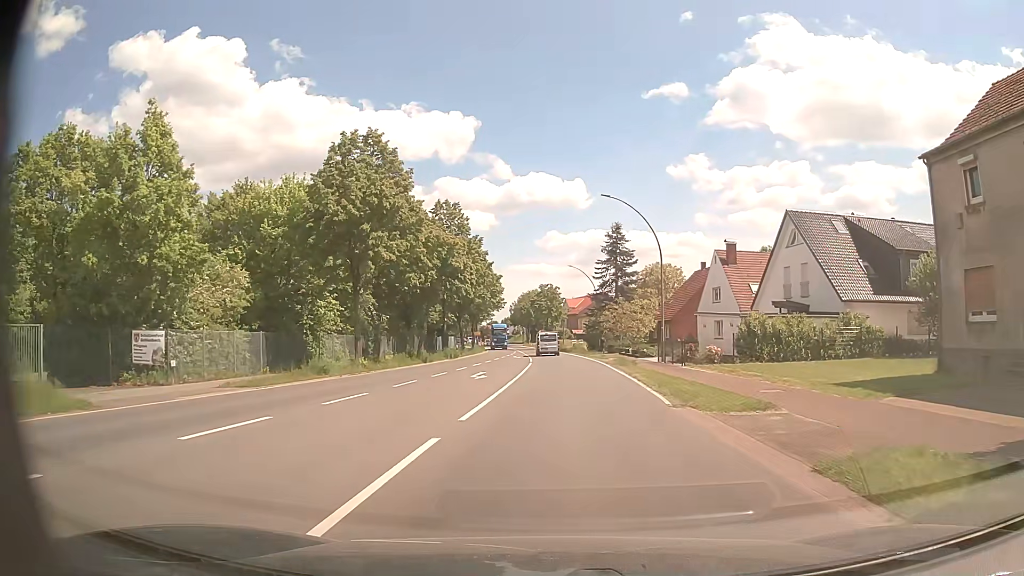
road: primary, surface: asphalt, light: Day
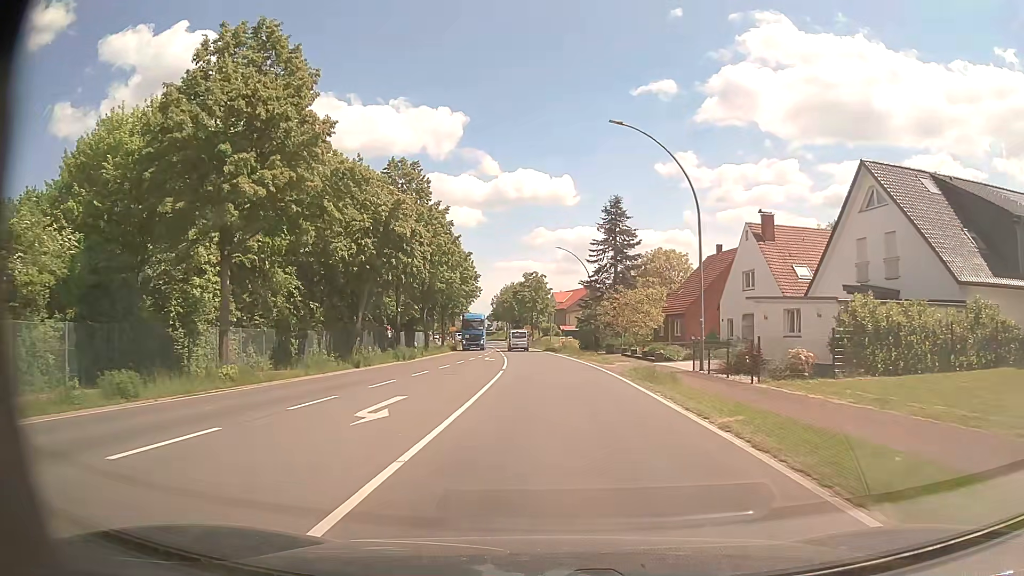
(+0.3, +13.9) m; +1°
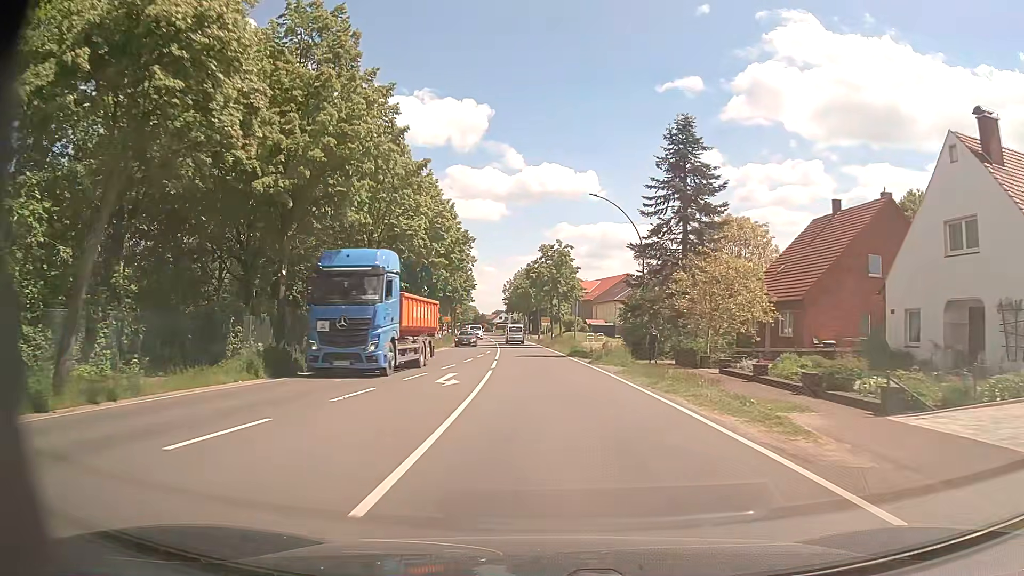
(-0.2, +24.0) m; -1°
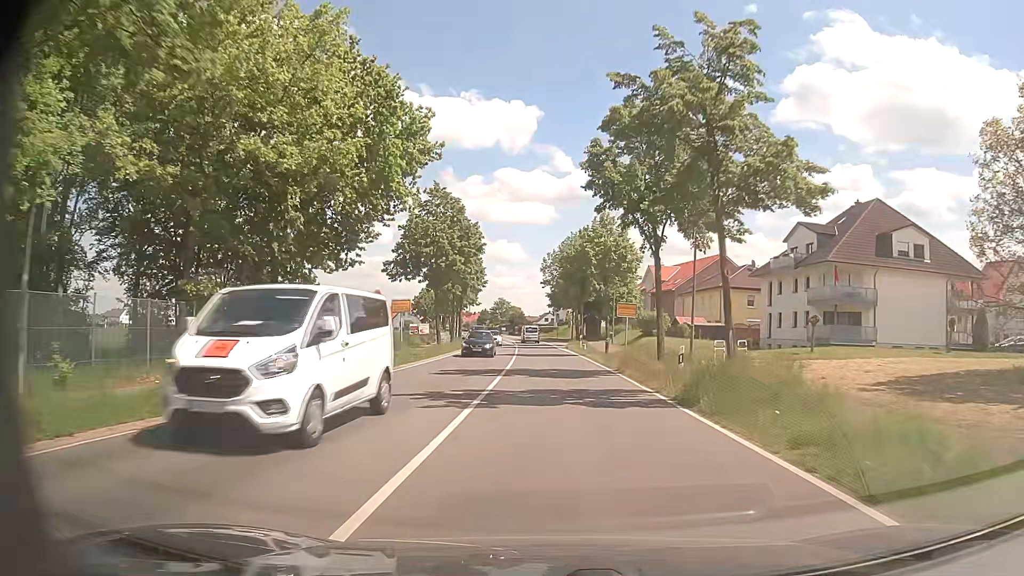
(-1.7, +42.8) m; -4°
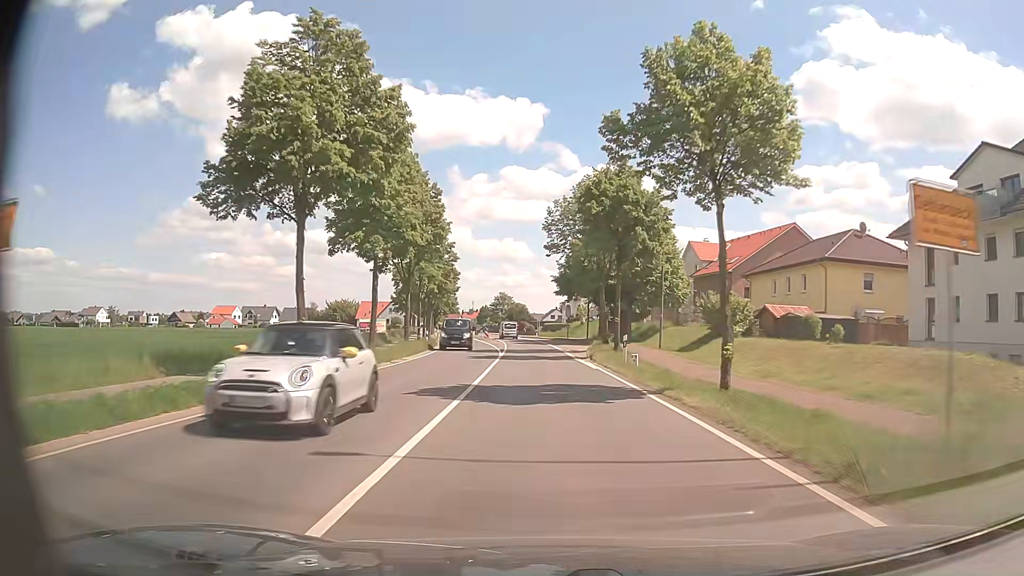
(-0.2, +26.8) m; -1°
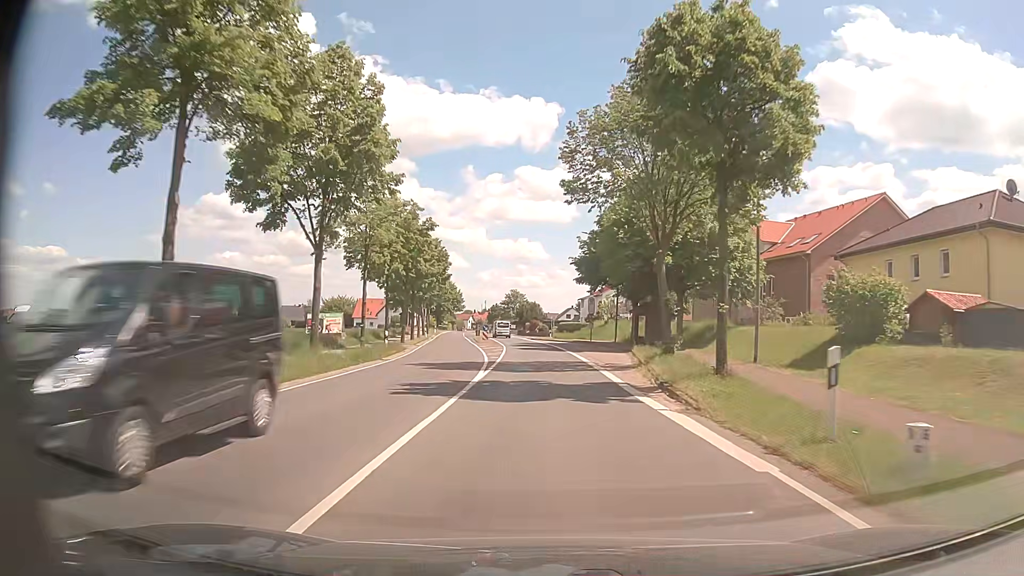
(-0.1, +17.5) m; -1°
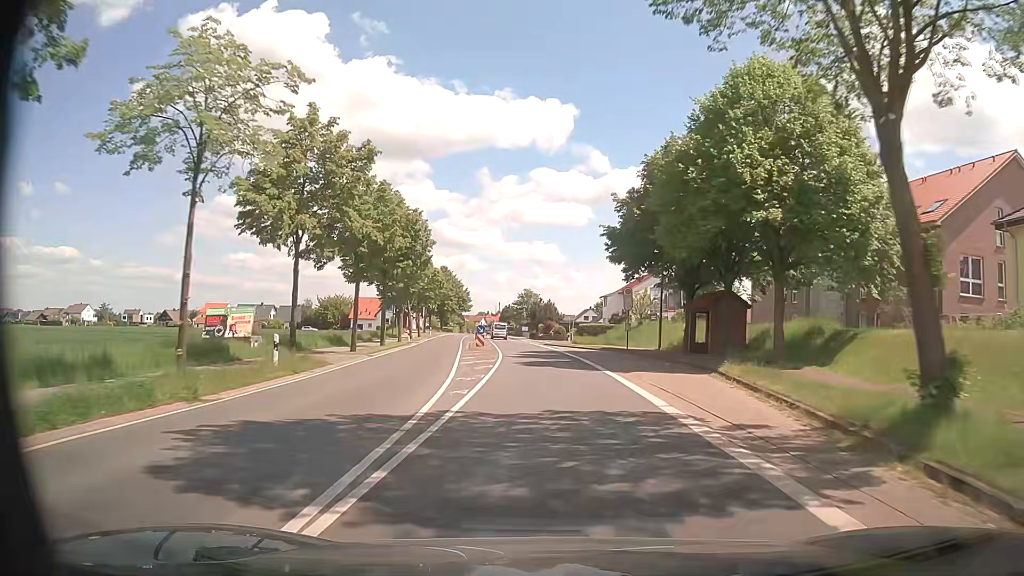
(-0.2, +16.5) m; -1°
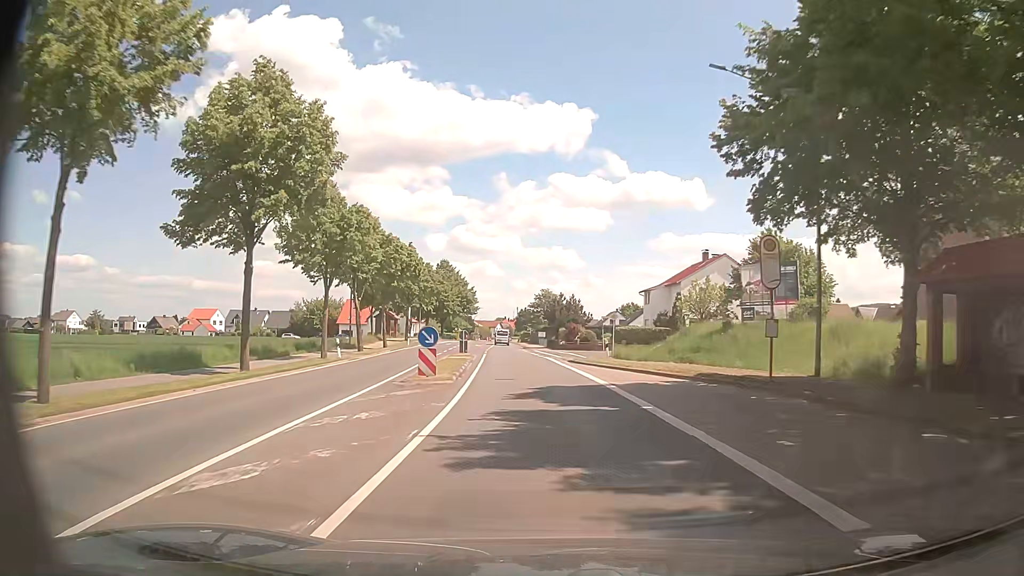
(-0.3, +24.2) m; -1°
(0, +10) (-1, +20) (-1, +30) (-2, +40) (-3, +50) (-4, +60) (-4, +70) (-5, +80) (-6, +90) (-6, +100) m
